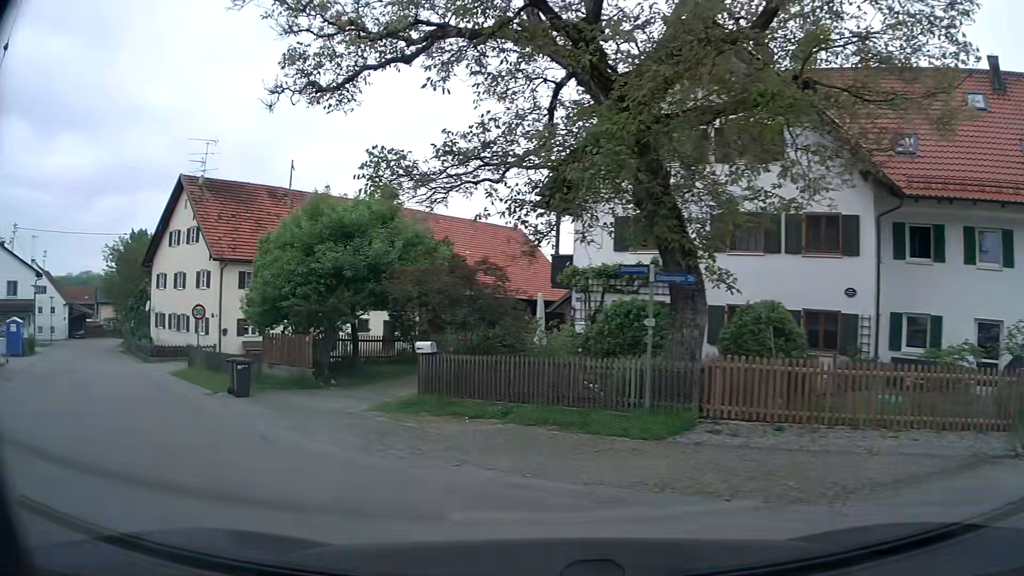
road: unclassified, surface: asphalt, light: Day
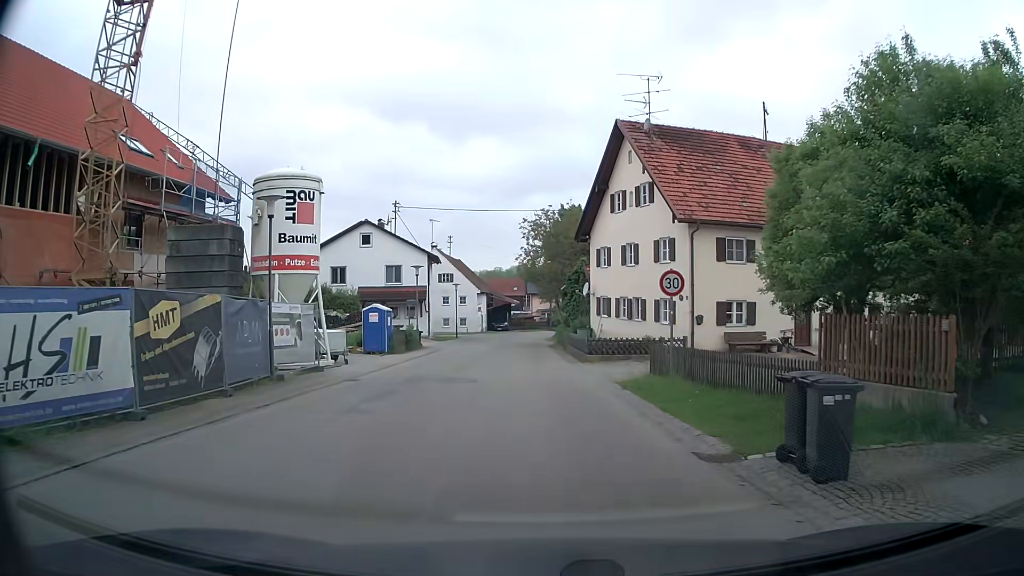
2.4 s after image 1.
(-4.6, +9.8) m; -38°
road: residential
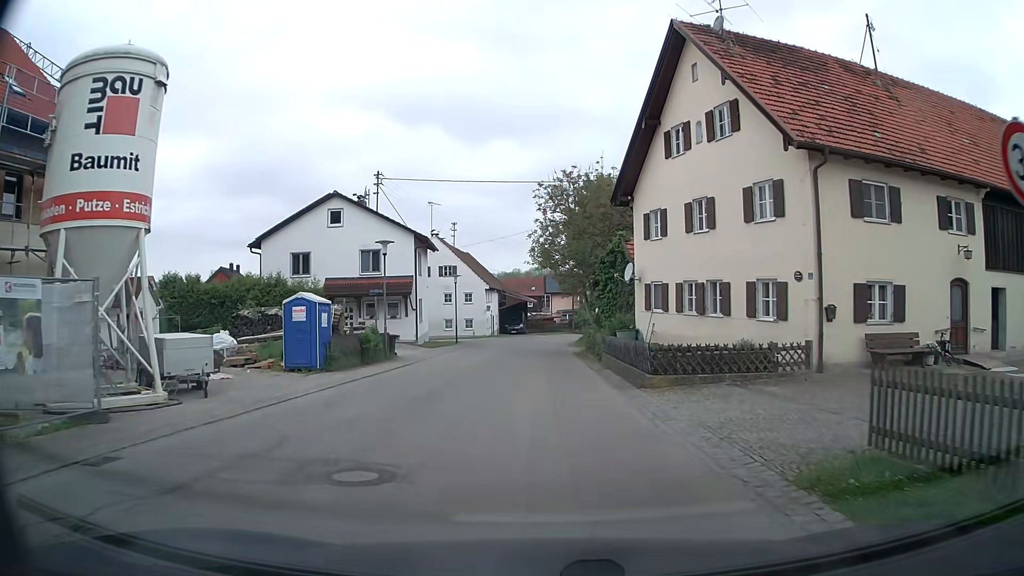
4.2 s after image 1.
(0.0, +11.8) m; -1°
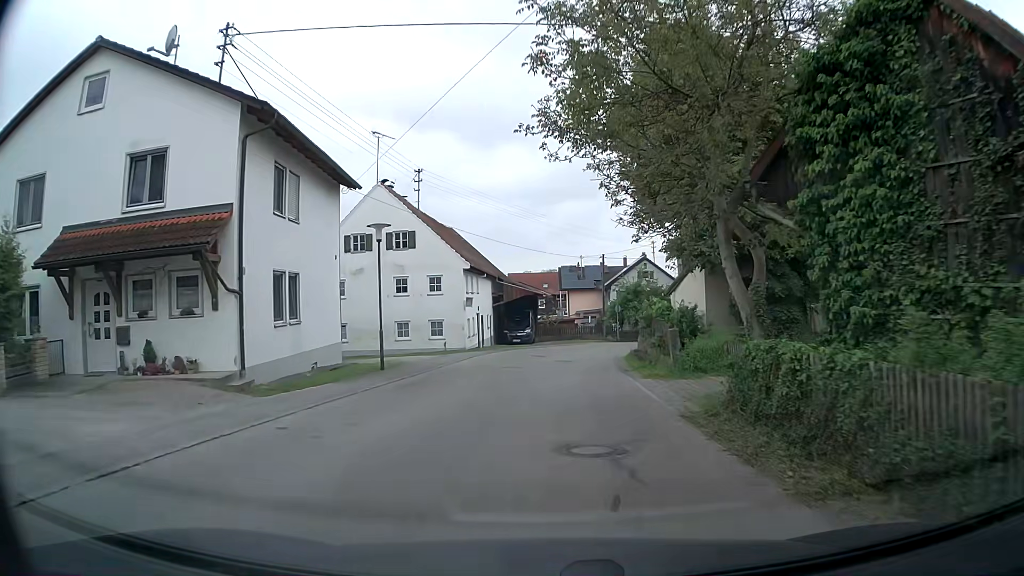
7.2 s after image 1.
(-0.4, +24.0) m; -4°
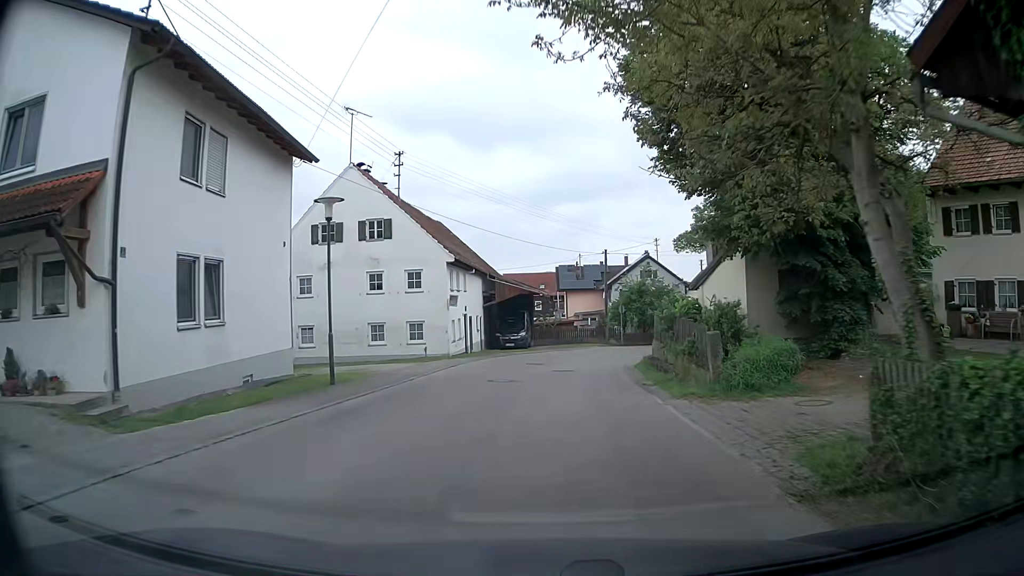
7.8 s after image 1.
(+0.2, +4.7) m; +2°
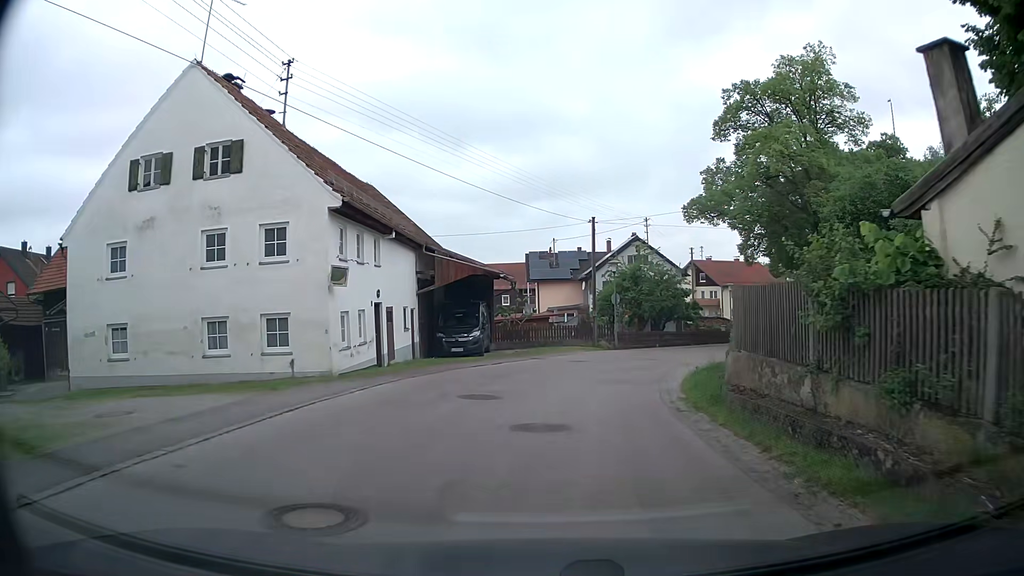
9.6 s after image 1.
(+0.3, +13.0) m; +2°
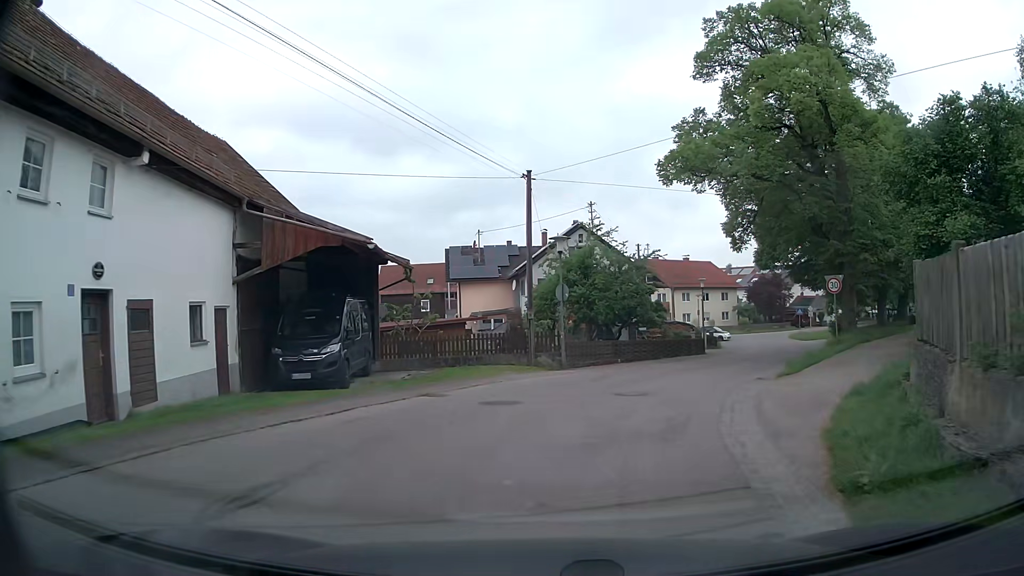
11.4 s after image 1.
(+0.6, +11.6) m; +7°
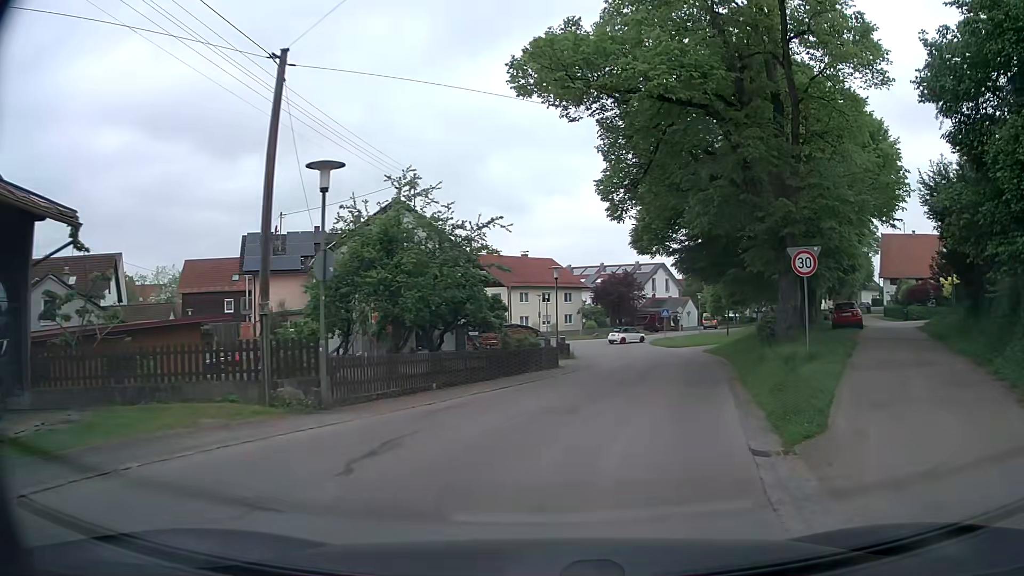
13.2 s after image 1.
(+1.1, +10.7) m; +14°
(+1, +10) (+4, +20) (+6, +29) (+8, +39) (+7, +49) (+4, +59) (-3, +65) (-13, +66) (-23, +63) (-32, +61) m
